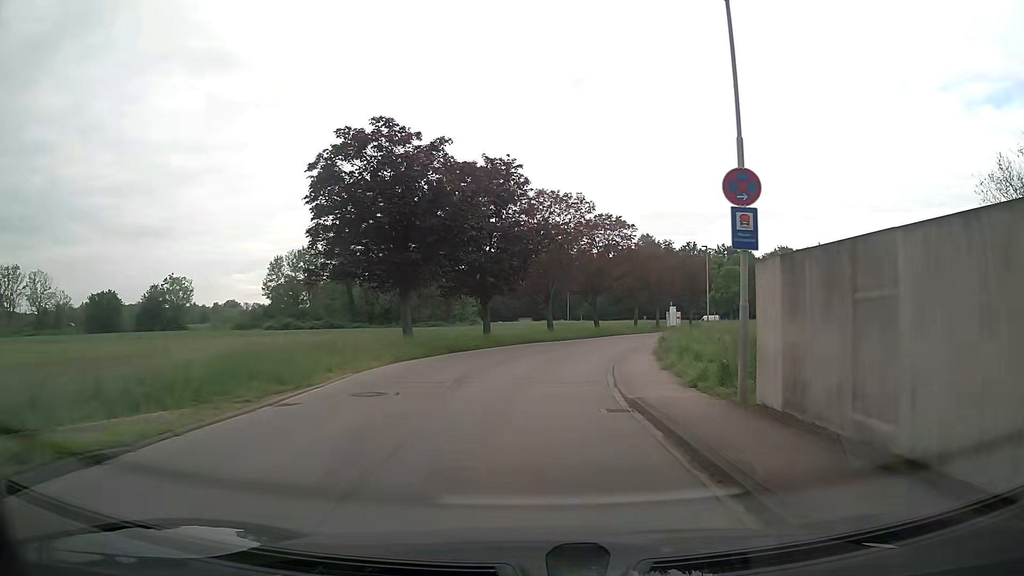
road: unclassified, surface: asphalt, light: Day
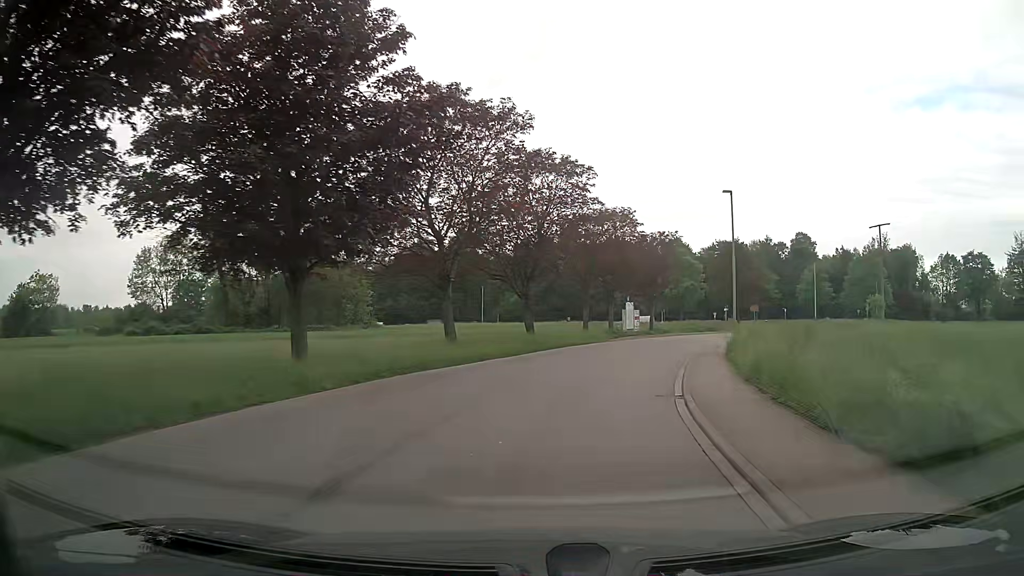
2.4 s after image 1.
(+1.0, +21.5) m; +8°
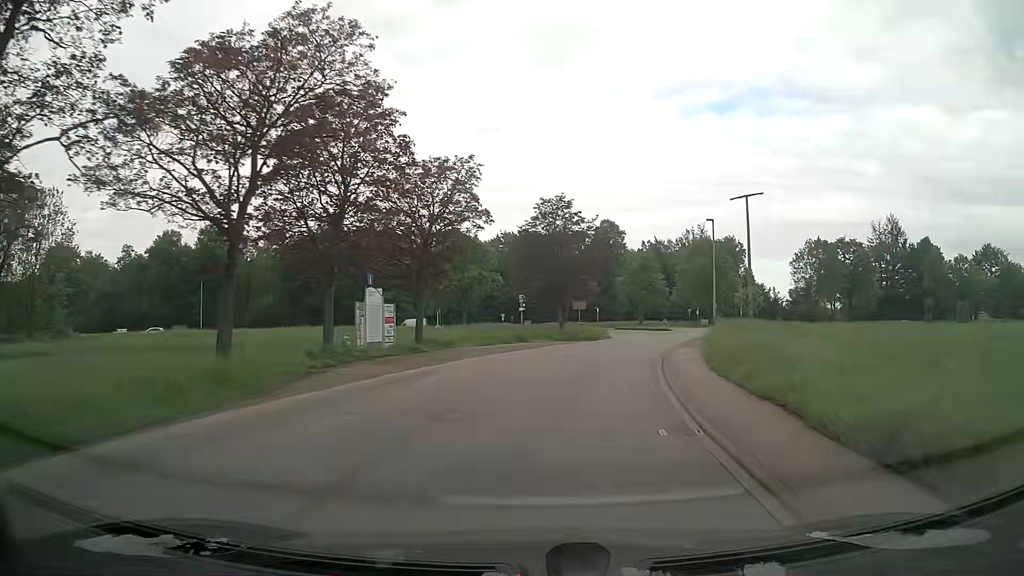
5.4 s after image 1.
(+4.3, +27.0) m; +18°
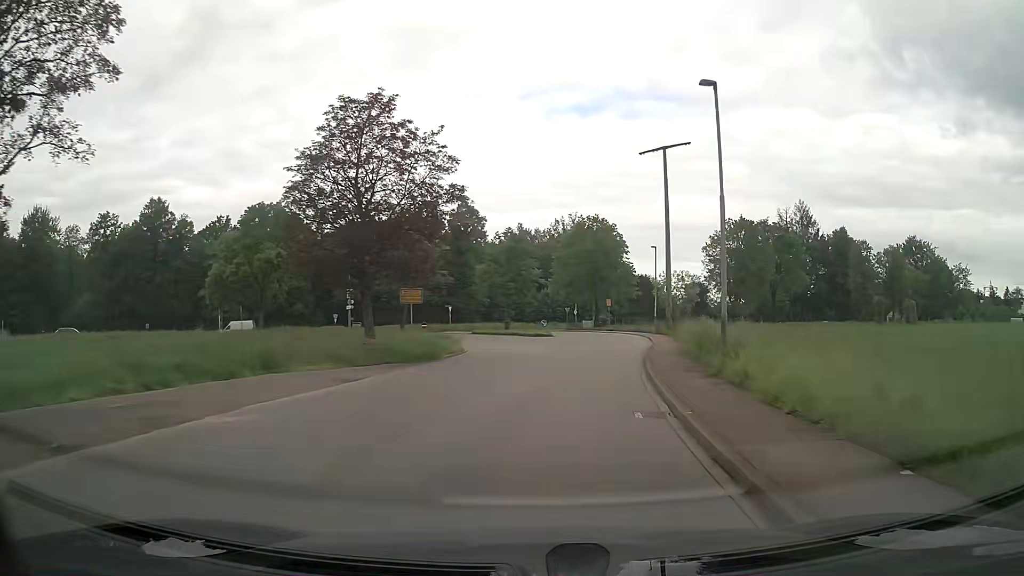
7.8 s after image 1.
(+2.5, +22.0) m; +12°
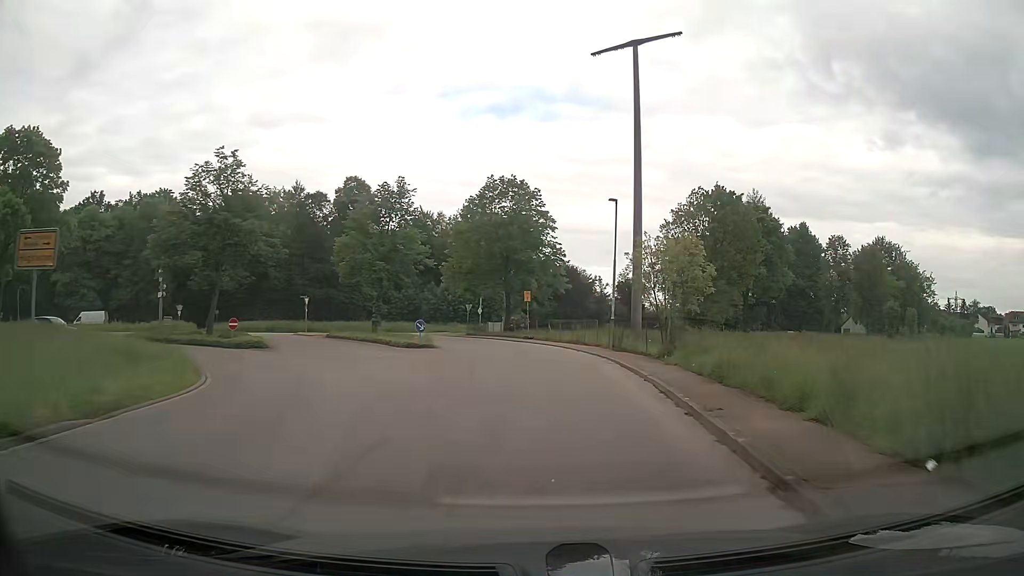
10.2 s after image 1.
(+1.7, +21.4) m; +7°
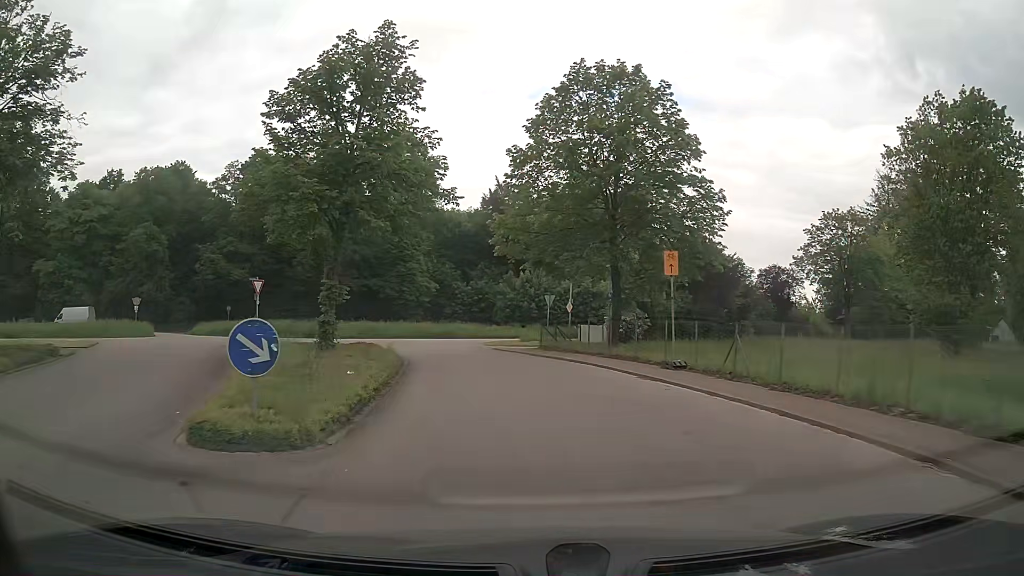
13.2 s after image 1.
(-1.0, +24.7) m; -8°
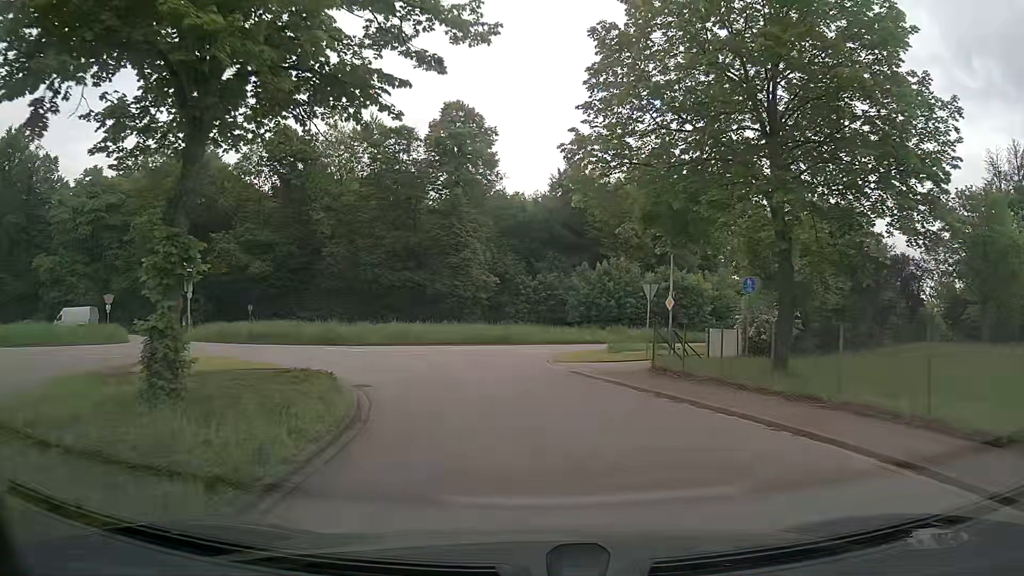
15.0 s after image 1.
(-0.6, +12.6) m; -5°
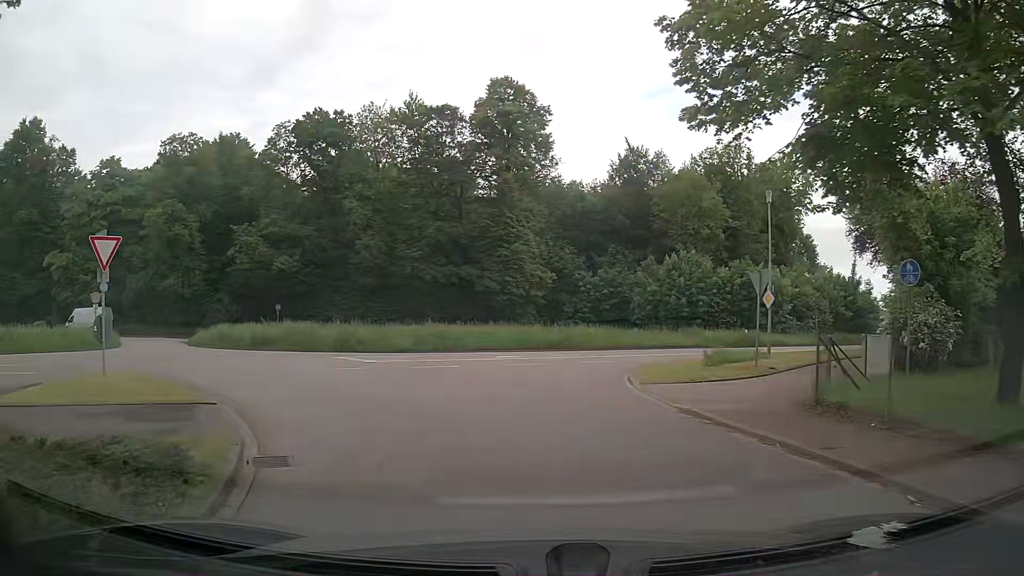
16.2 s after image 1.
(-0.3, +6.9) m; -6°
(-2, +10) (-9, +17) (-19, +17) (-28, +13) (-36, +8) (-45, +2) (-53, -3) (-62, -8) (-70, -13) (-79, -19) m
